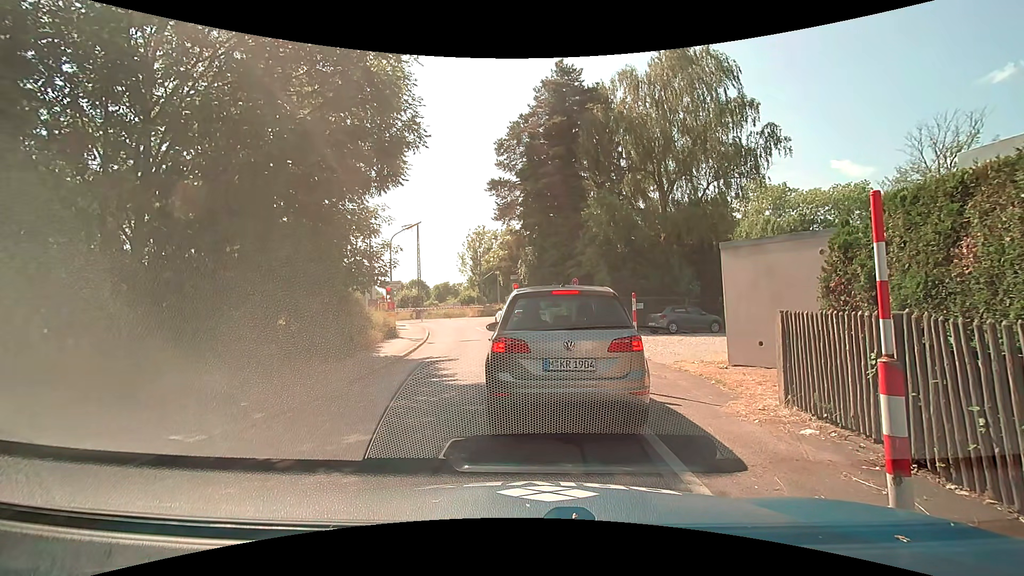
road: residential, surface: asphalt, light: Day
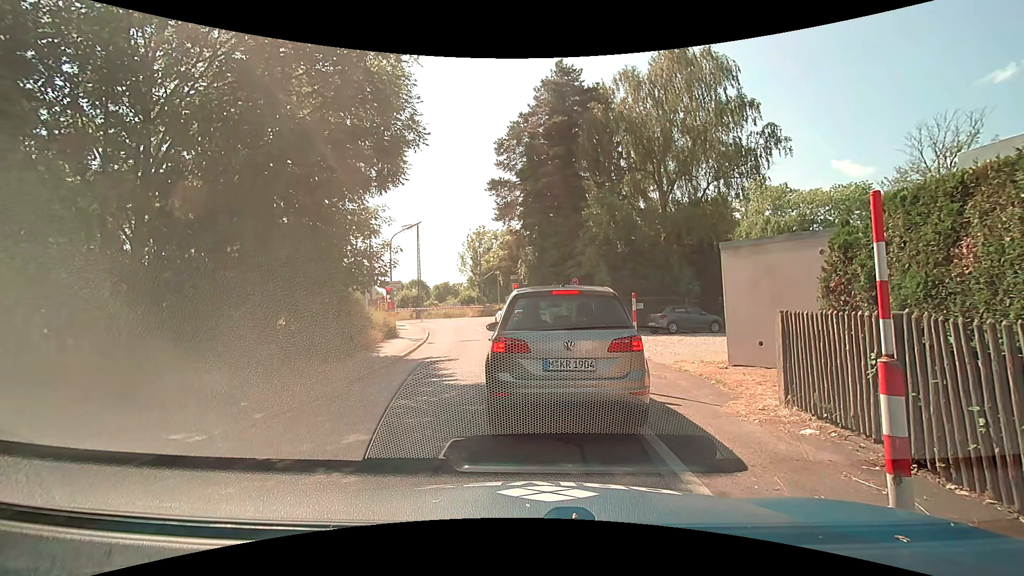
(0.0, 0.0) m; 0°
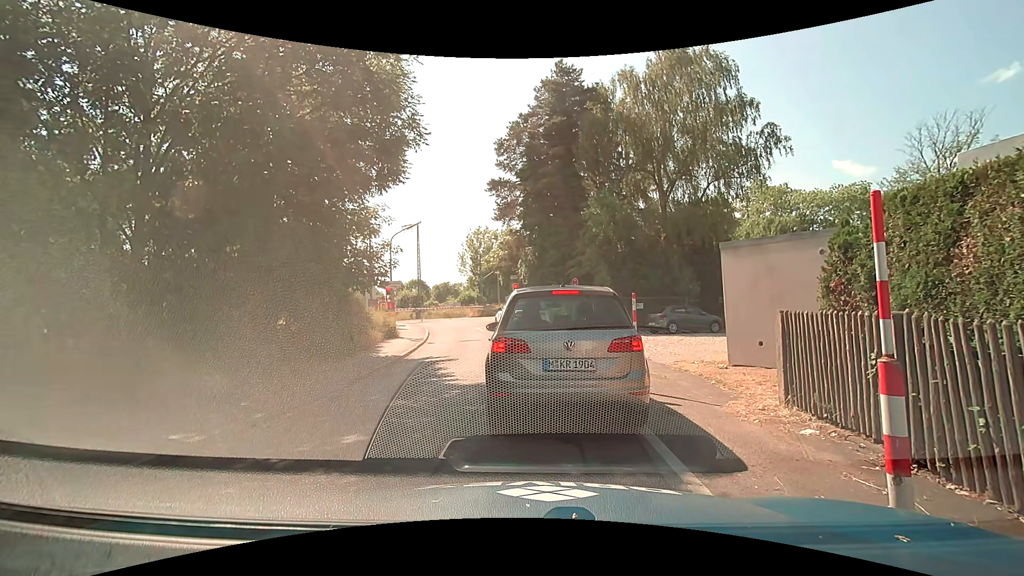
(0.0, 0.0) m; 0°
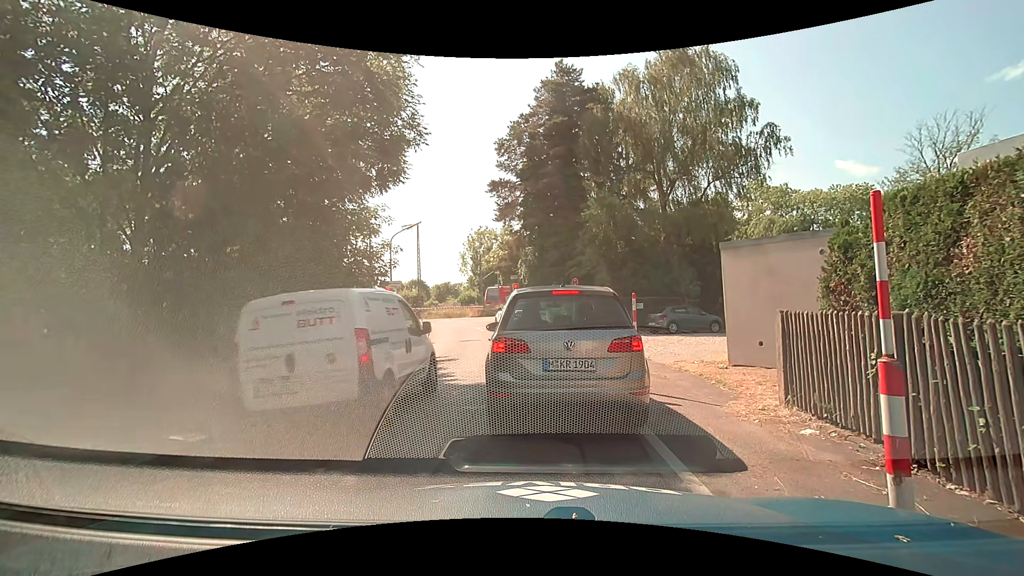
(0.0, 0.0) m; 0°
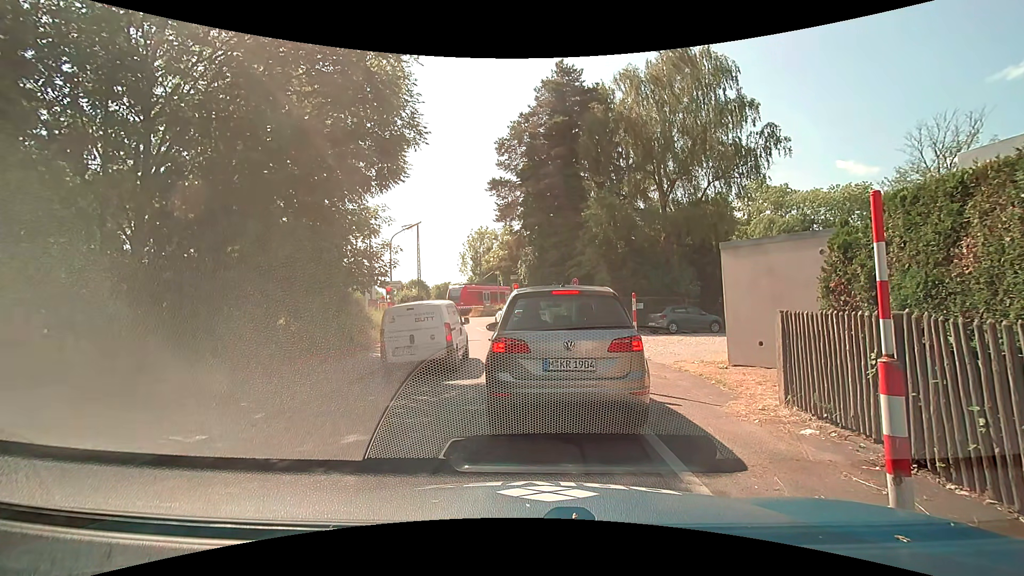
(0.0, 0.0) m; 0°
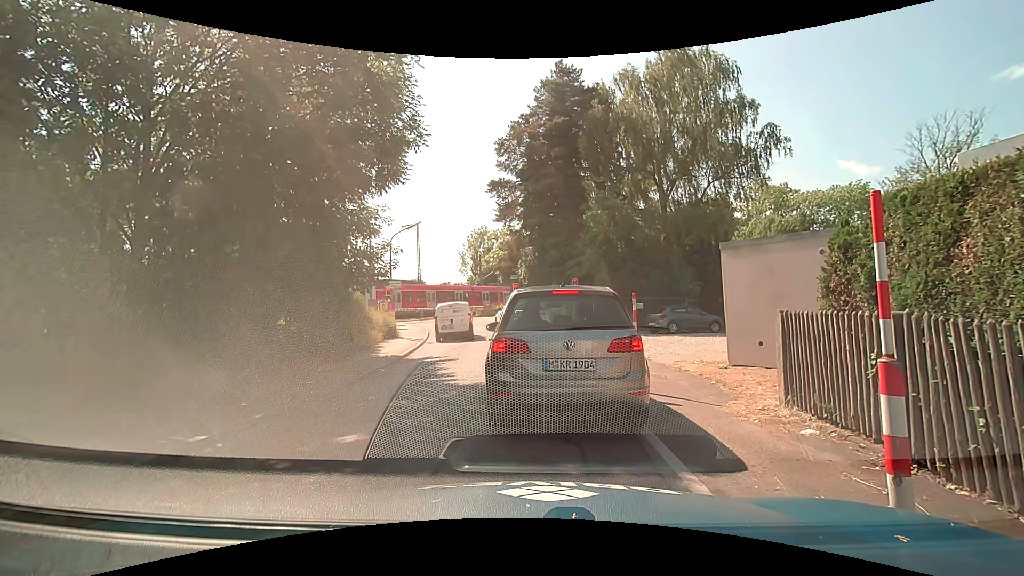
(0.0, 0.0) m; 0°
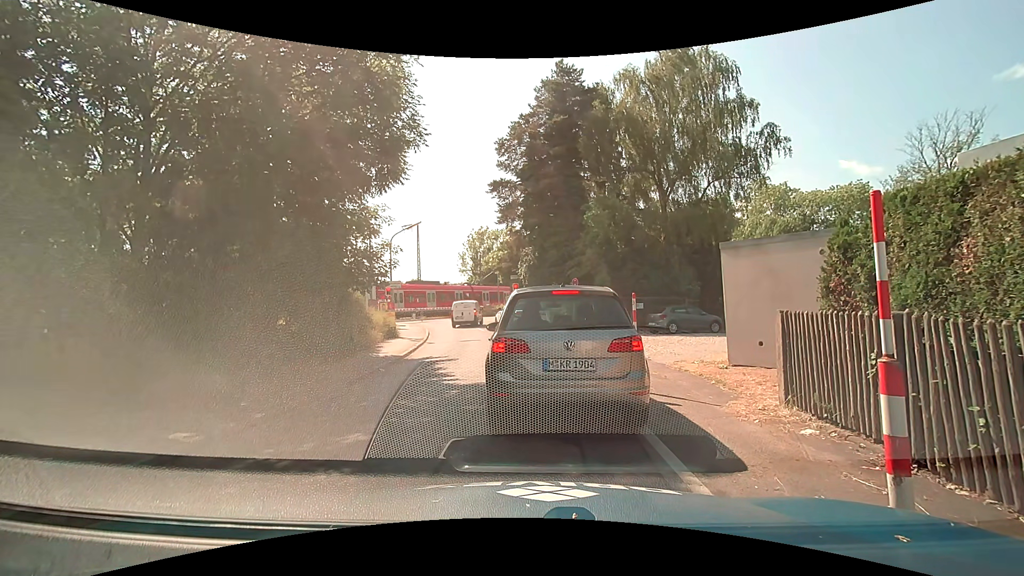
(0.0, 0.0) m; 0°
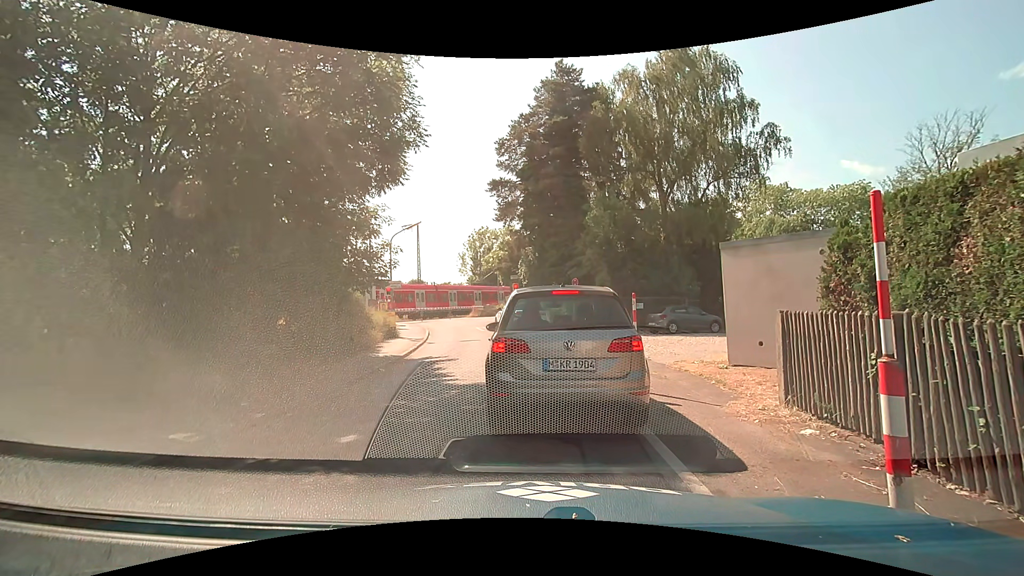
(0.0, 0.0) m; 0°
